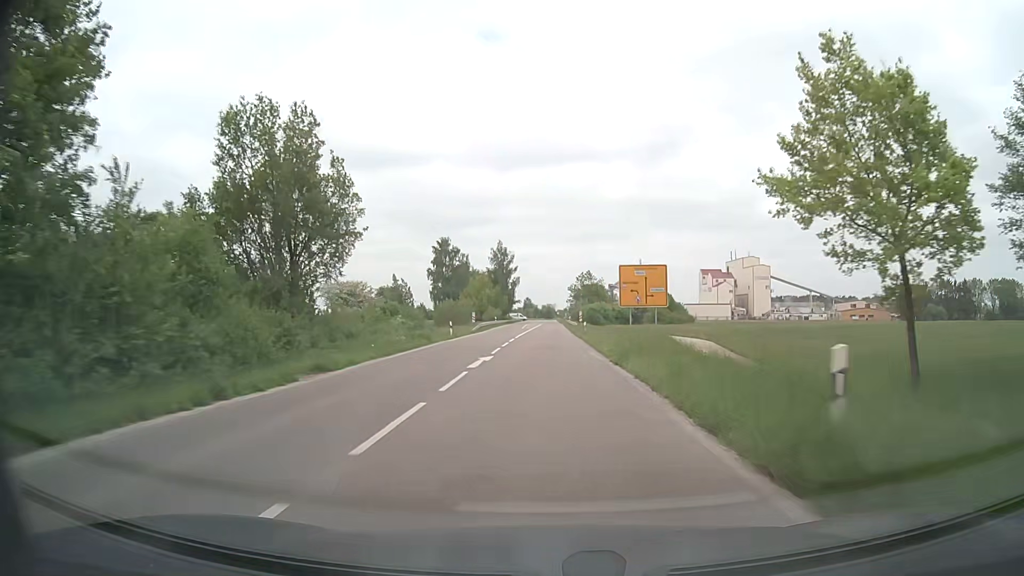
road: secondary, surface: asphalt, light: Day
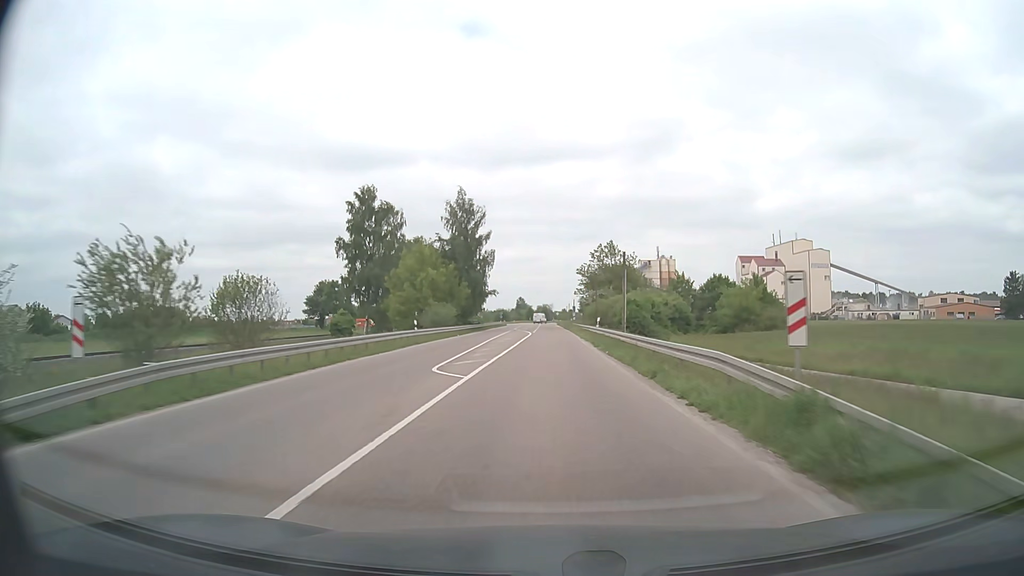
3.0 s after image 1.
(+0.1, +59.8) m; 0°
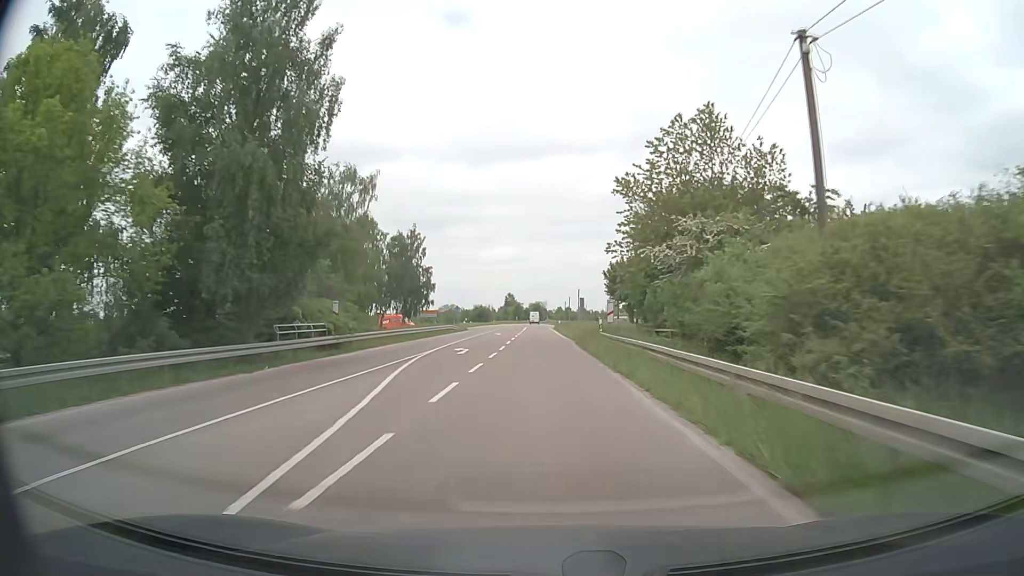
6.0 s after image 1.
(+0.5, +58.6) m; +1°
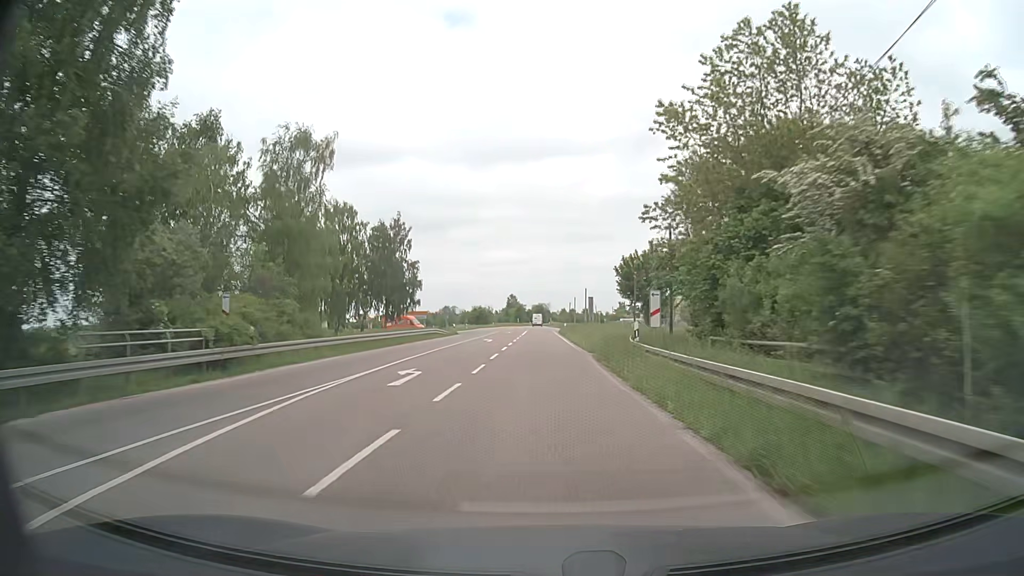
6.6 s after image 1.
(0.0, +11.6) m; 0°
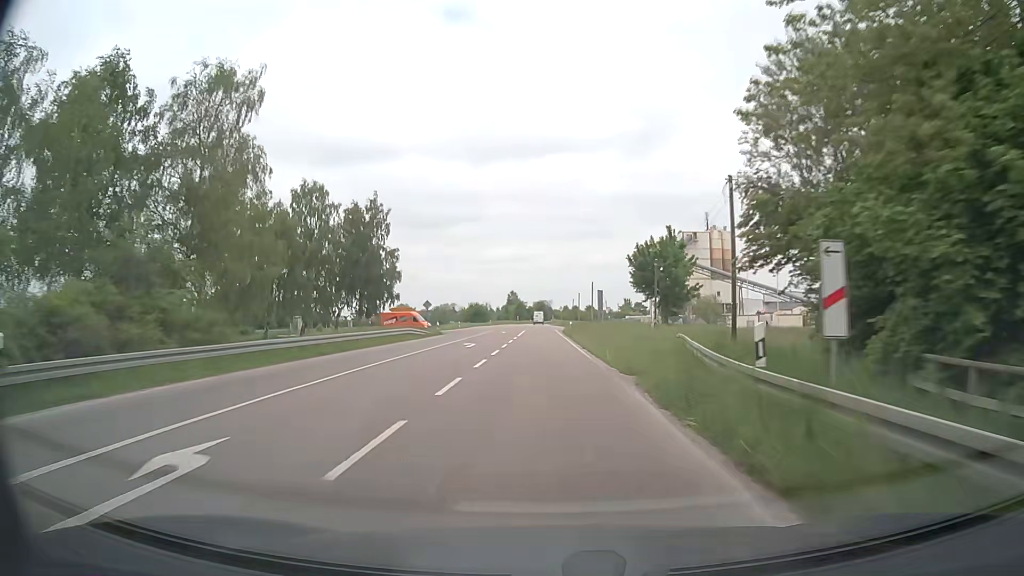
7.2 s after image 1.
(0.0, +11.6) m; 0°
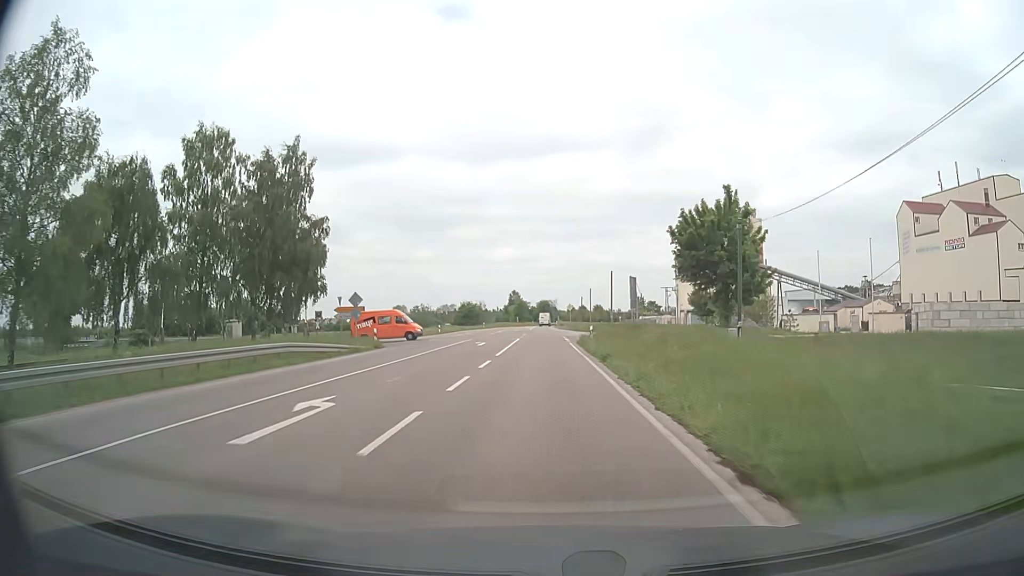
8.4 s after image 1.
(0.0, +22.8) m; 0°
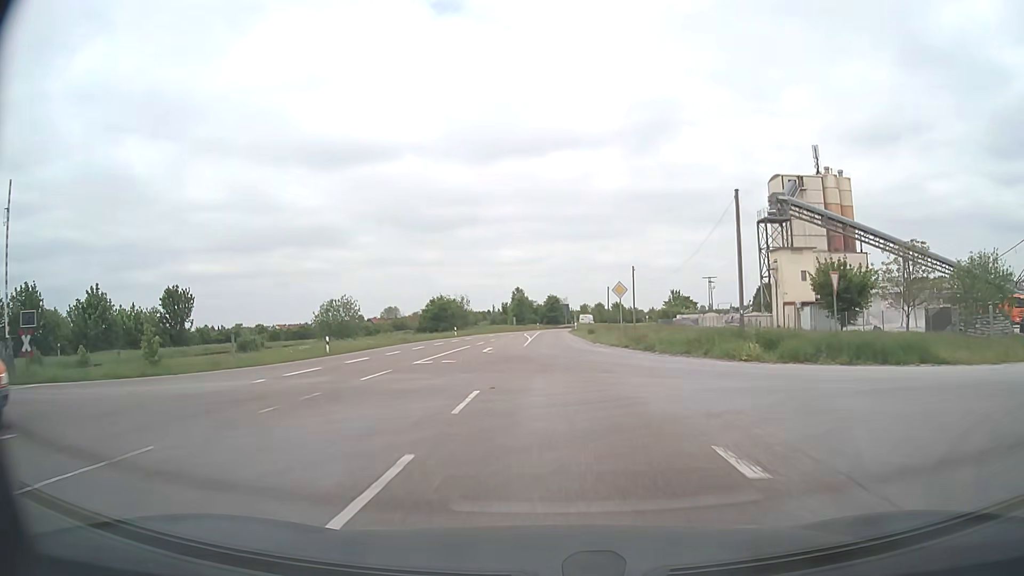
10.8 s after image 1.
(-0.4, +44.7) m; -1°
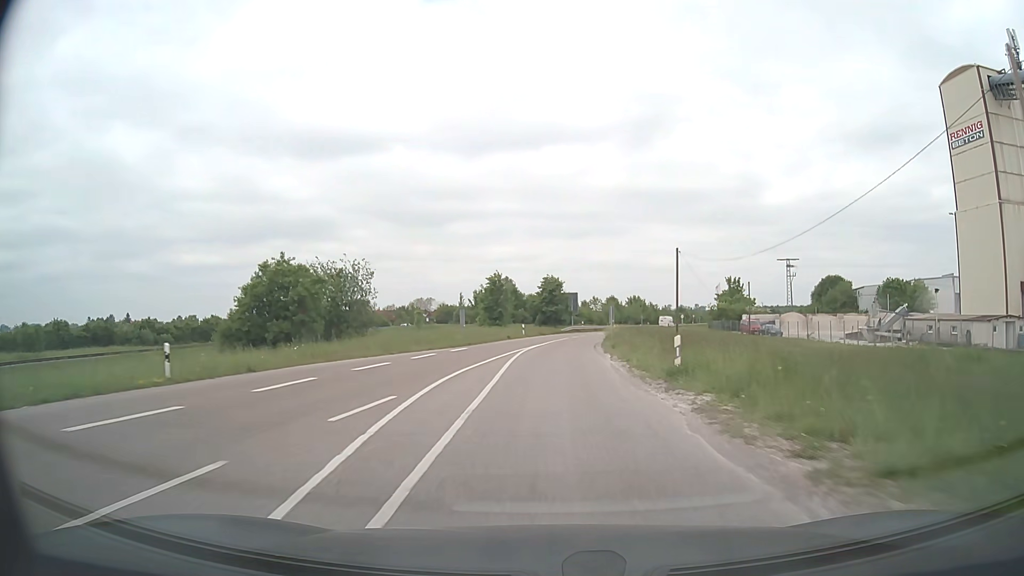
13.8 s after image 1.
(0.0, +54.0) m; 0°
(0, +10) (0, +20) (+1, +30) (+2, +40) (+3, +50) (+4, +60) (+6, +70) (+8, +79) (+11, +89) (+13, +99) m
